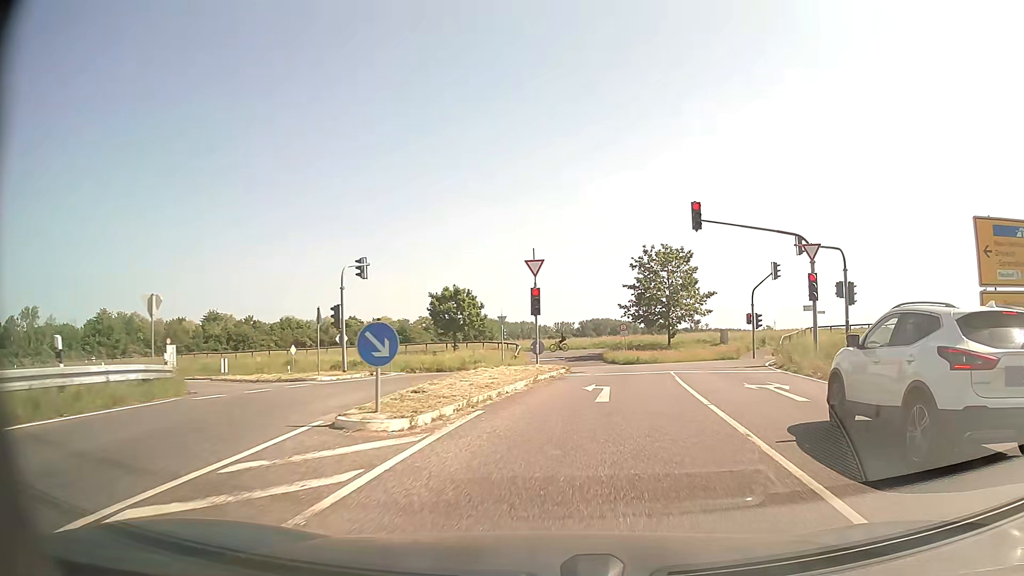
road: unclassified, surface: asphalt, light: Day
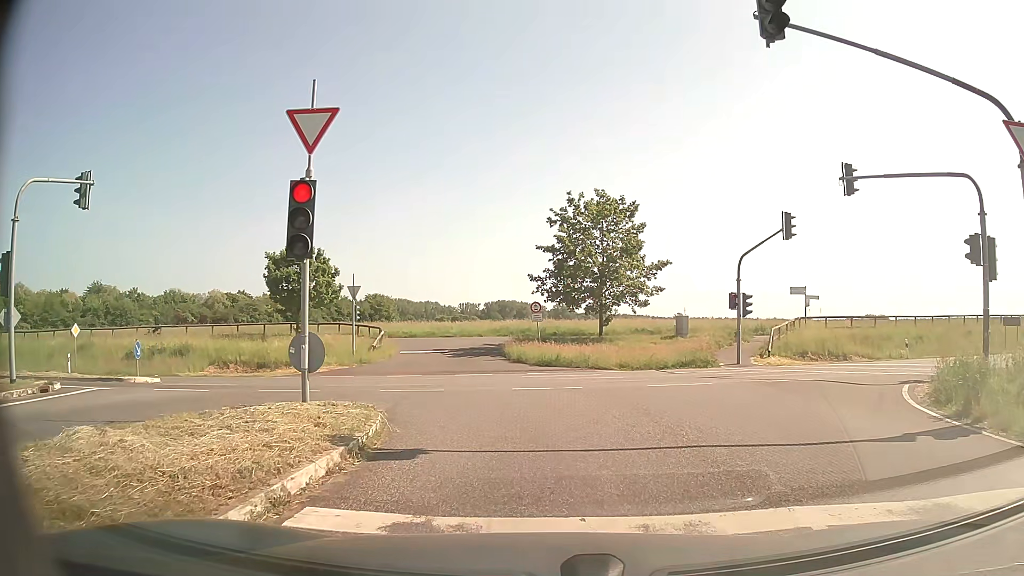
(+1.6, +17.5) m; +8°
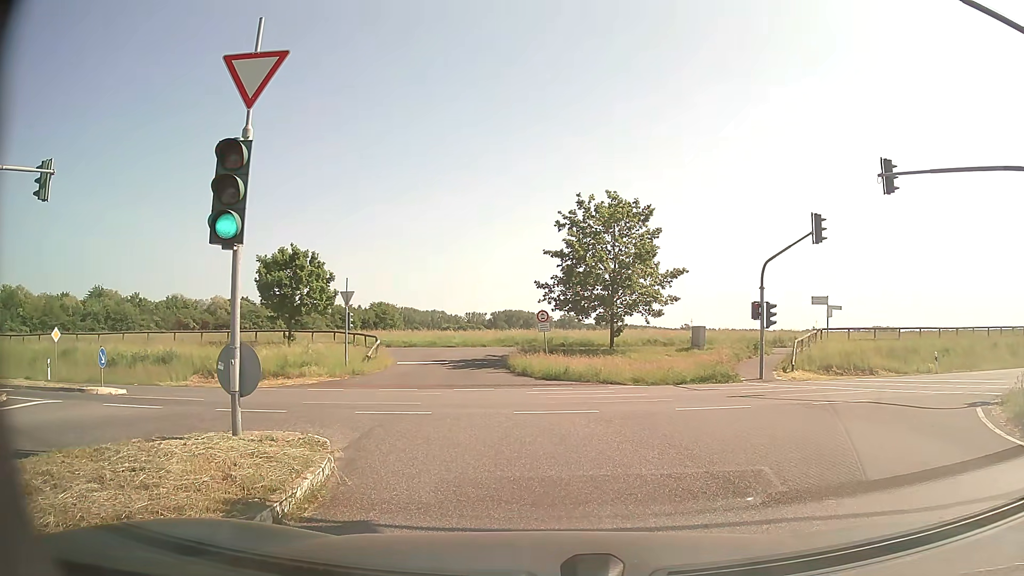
(0.0, +2.5) m; -1°
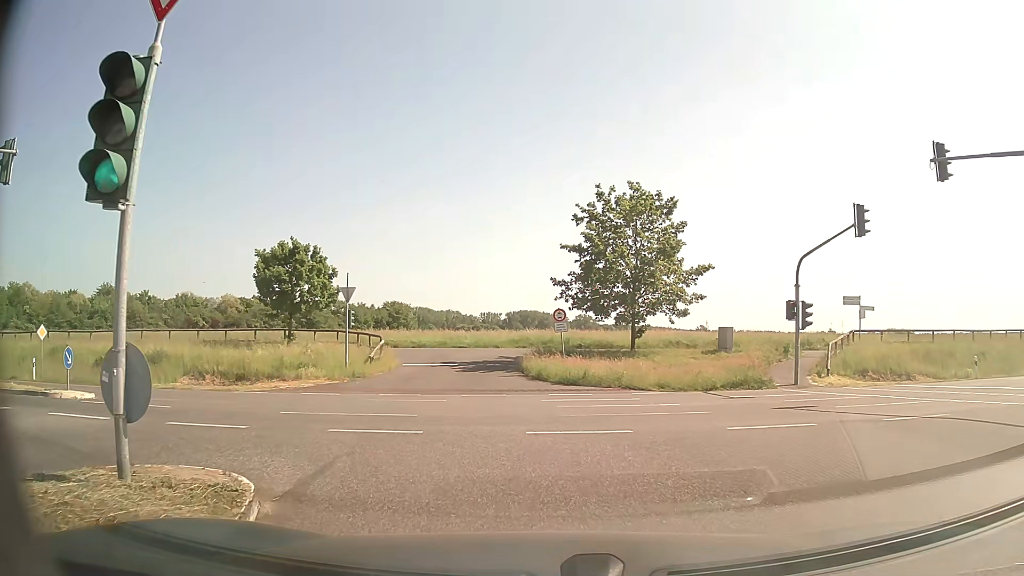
(0.0, +2.8) m; 0°
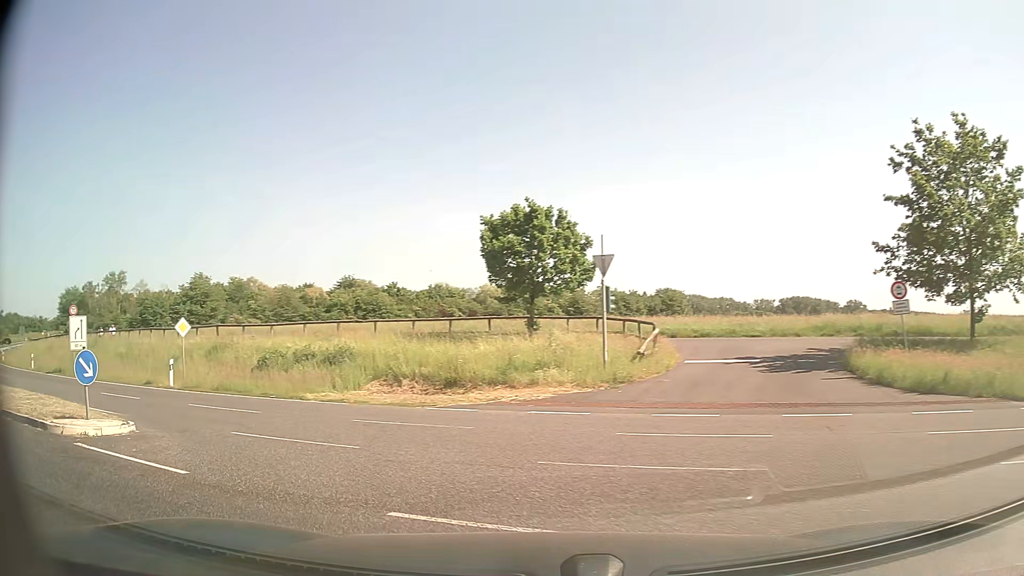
(-1.4, +9.5) m; -21°
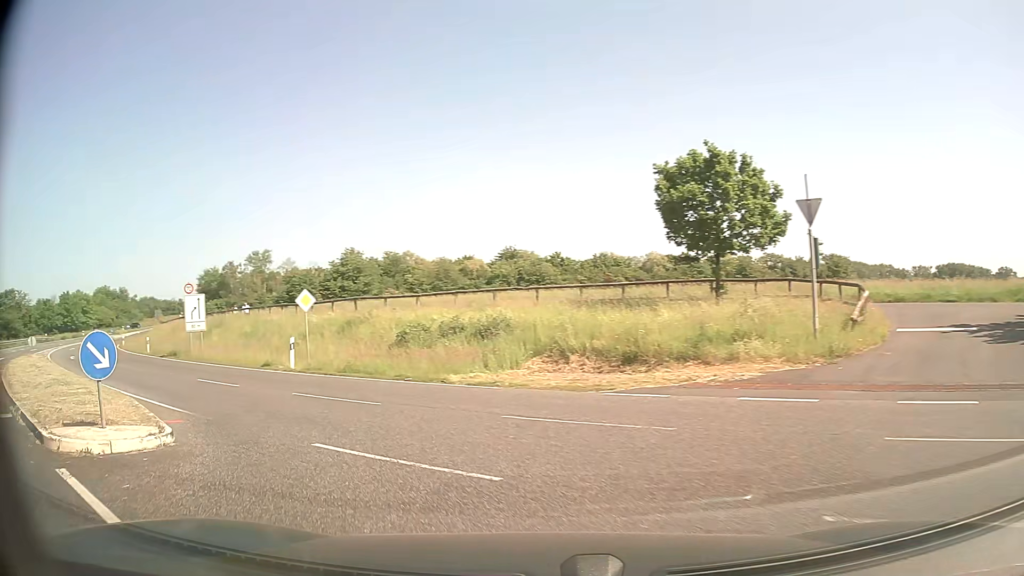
(-0.5, +4.1) m; -15°
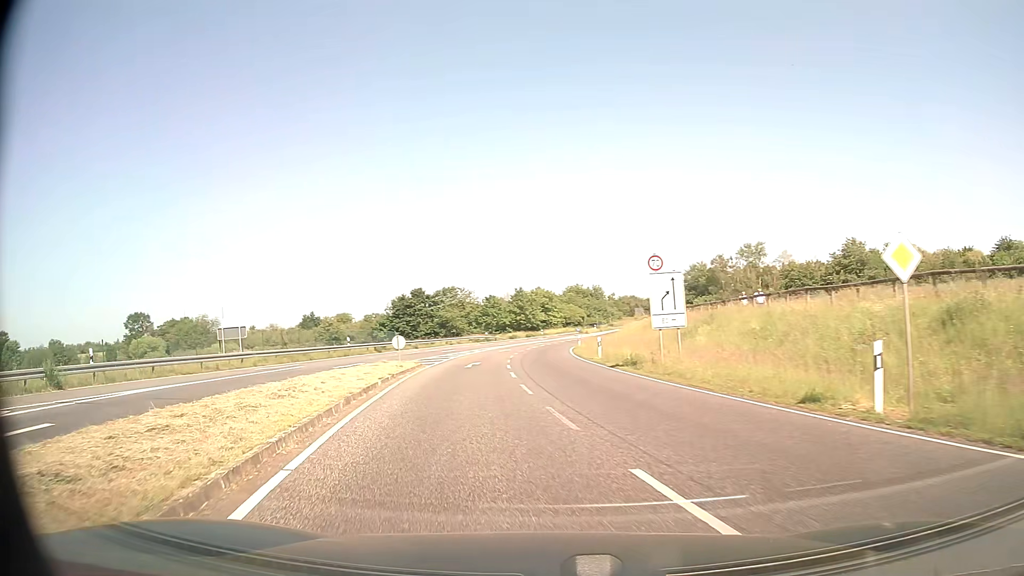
(-5.5, +13.2) m; -42°
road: secondary
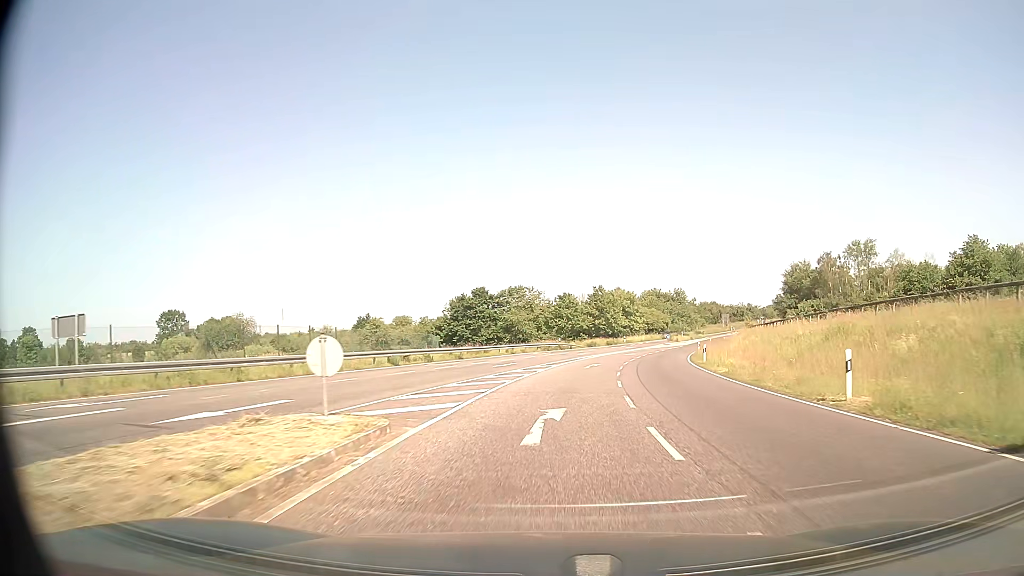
(-2.5, +20.9) m; -7°
(0, +10) (+1, +20) (+2, +30) (+4, +40) (+6, +49) (+9, +59) (+12, +69) (+15, +78) (+18, +88) (+21, +97) m
